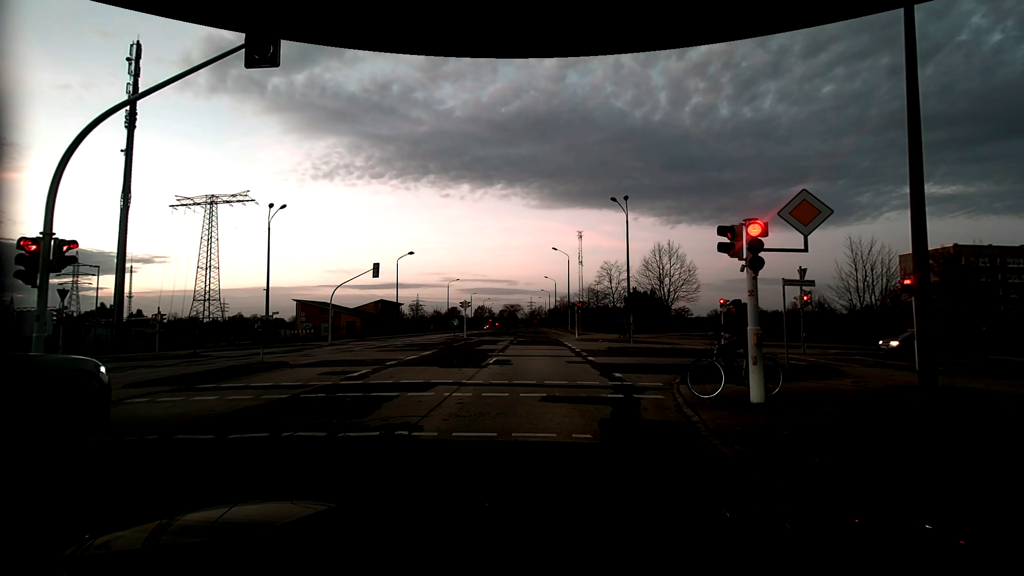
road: tertiary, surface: asphalt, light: Dusk
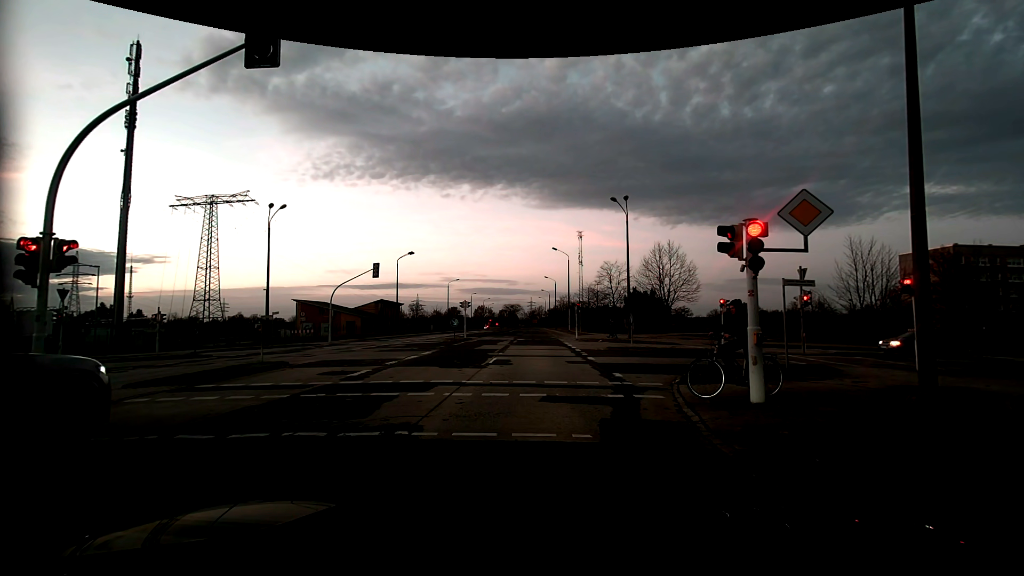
(0.0, 0.0) m; 0°
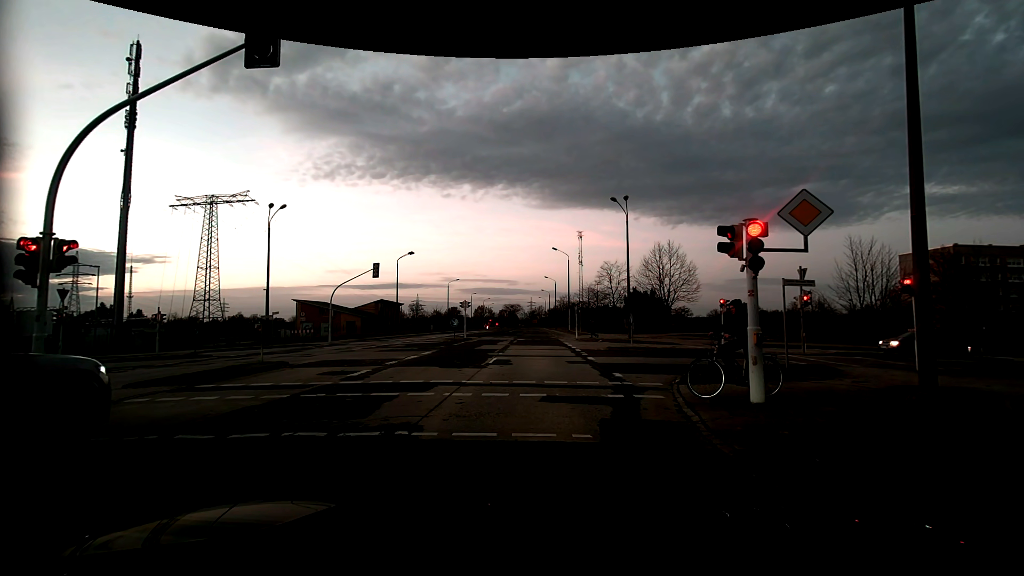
(0.0, 0.0) m; 0°
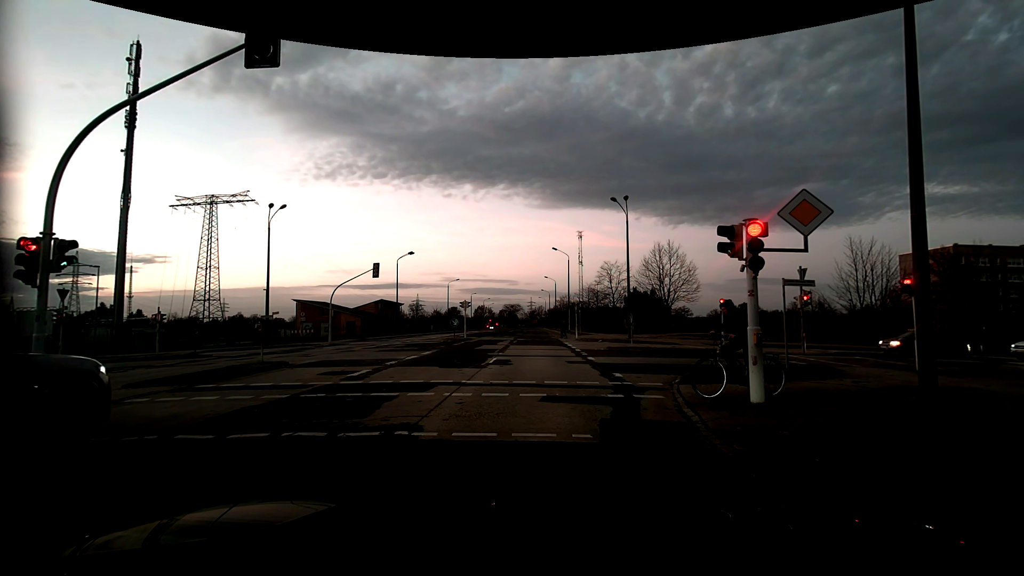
(0.0, 0.0) m; 0°
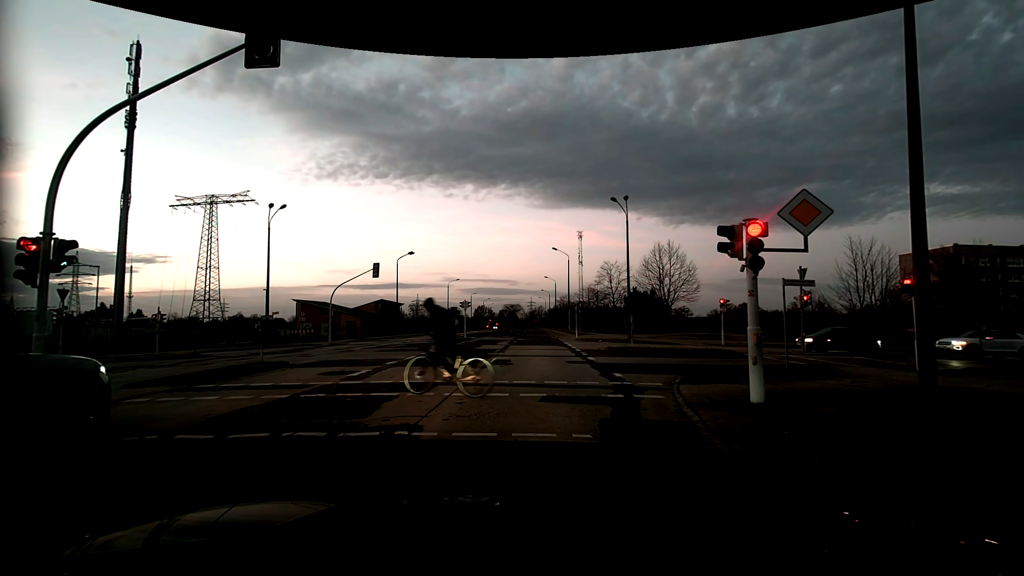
(0.0, 0.0) m; 0°
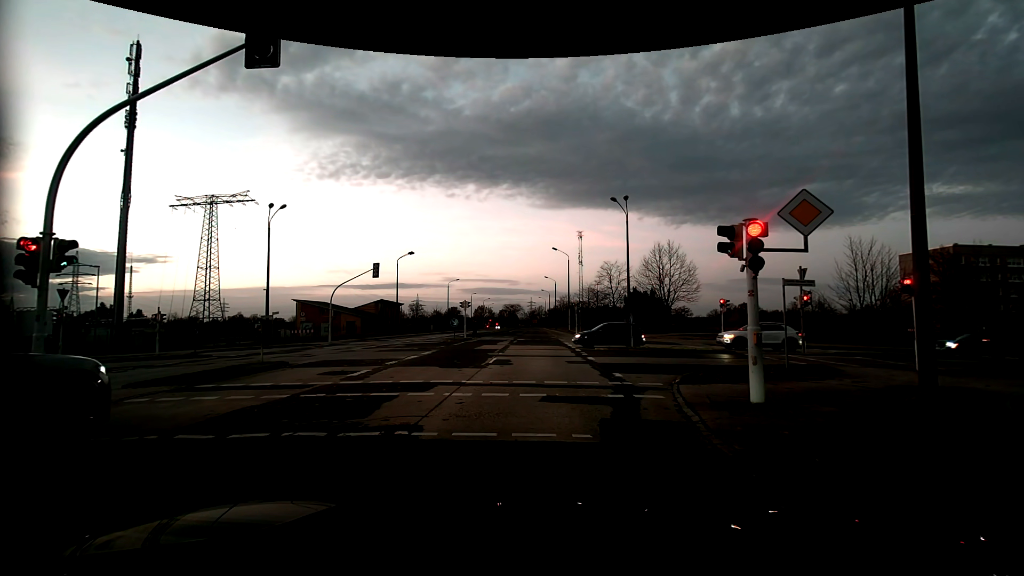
(0.0, 0.0) m; 0°
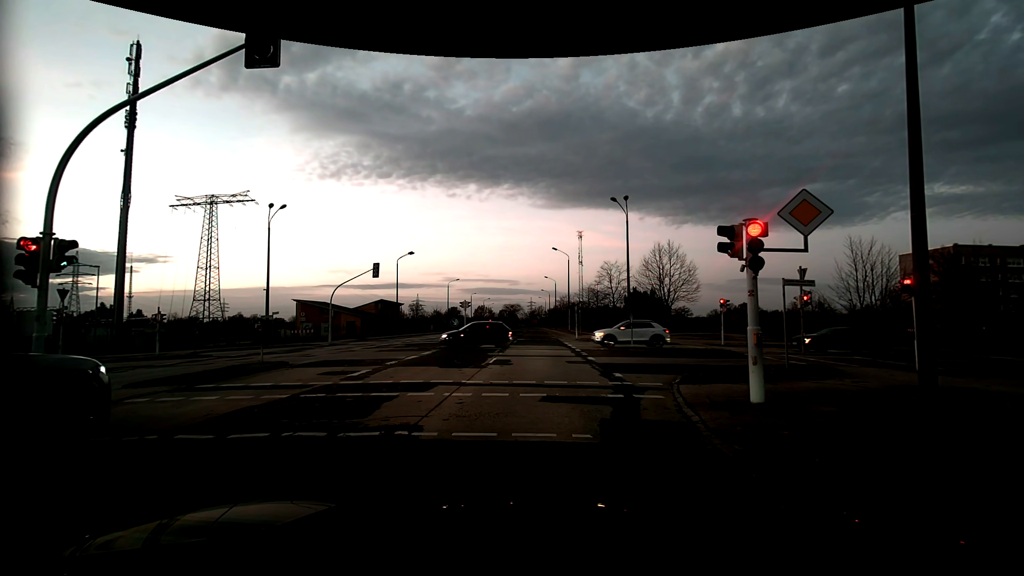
(0.0, 0.0) m; 0°
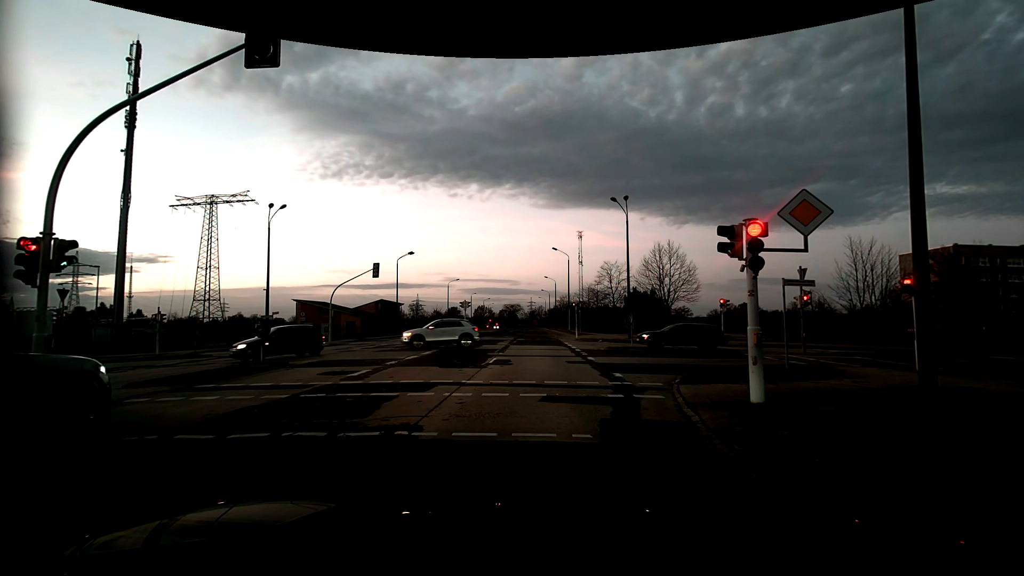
(0.0, 0.0) m; 0°
(0, +10) (0, +20) (0, +30) (-1, +40) (-1, +50) (-1, +60) (-1, +70) (-1, +80) (-1, +90) (-2, +100) m
